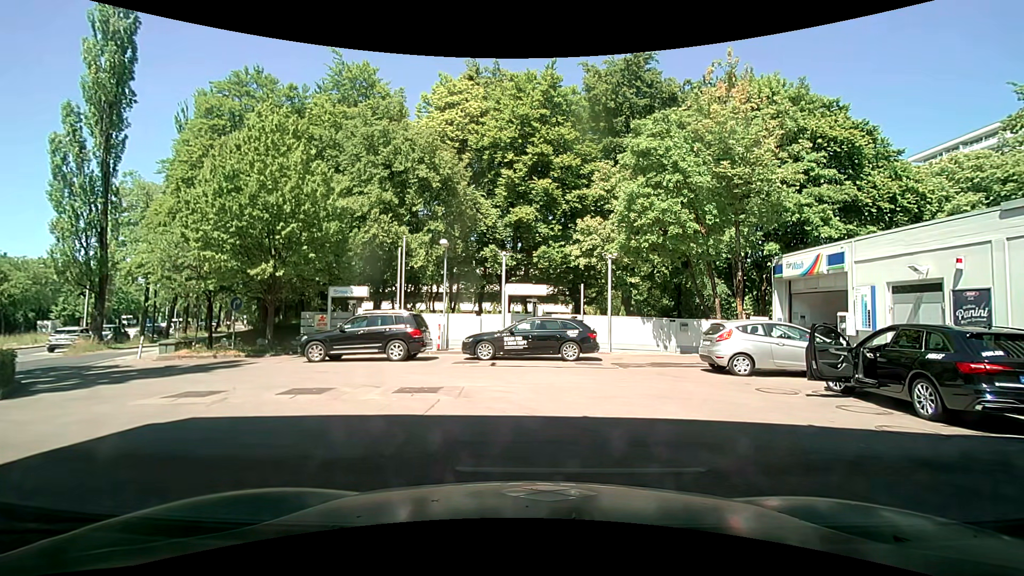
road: service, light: Day
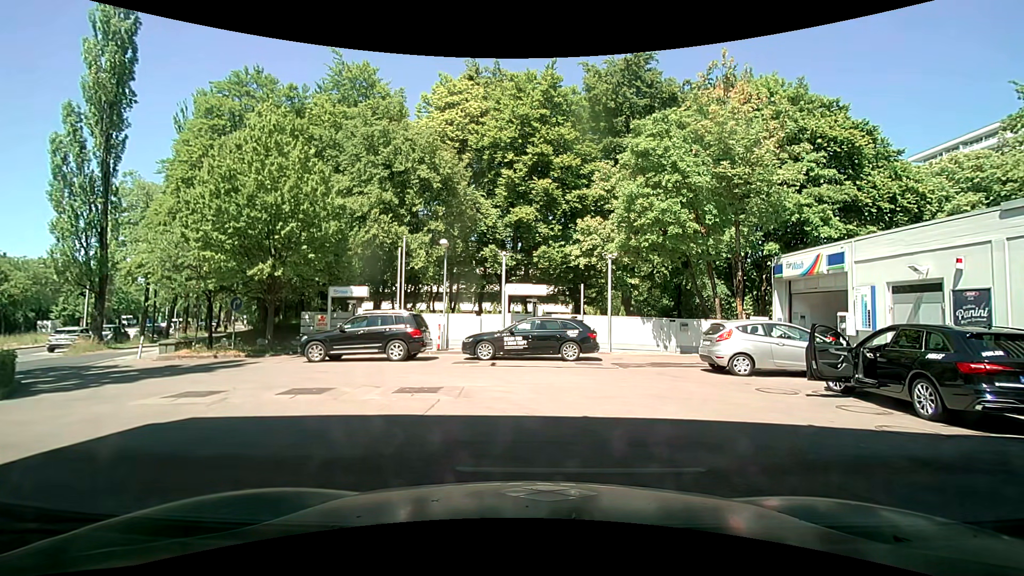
(0.0, 0.0) m; 0°
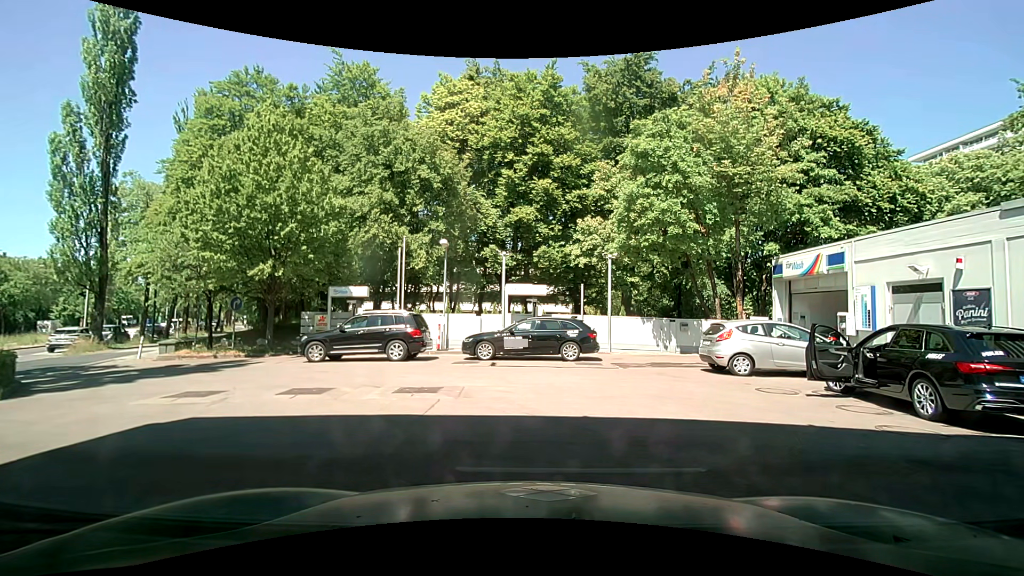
(0.0, 0.0) m; 0°
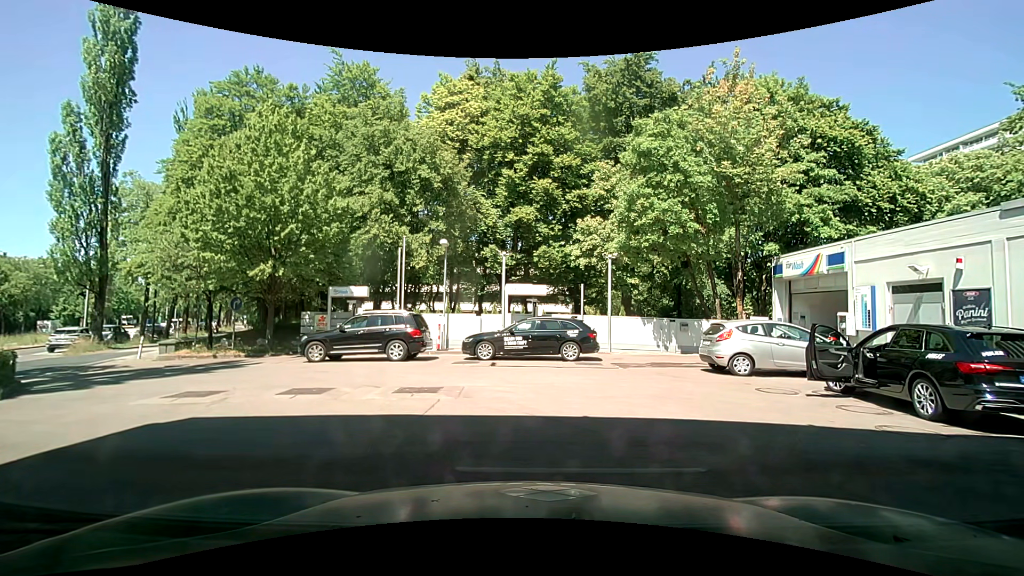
(0.0, 0.0) m; 0°
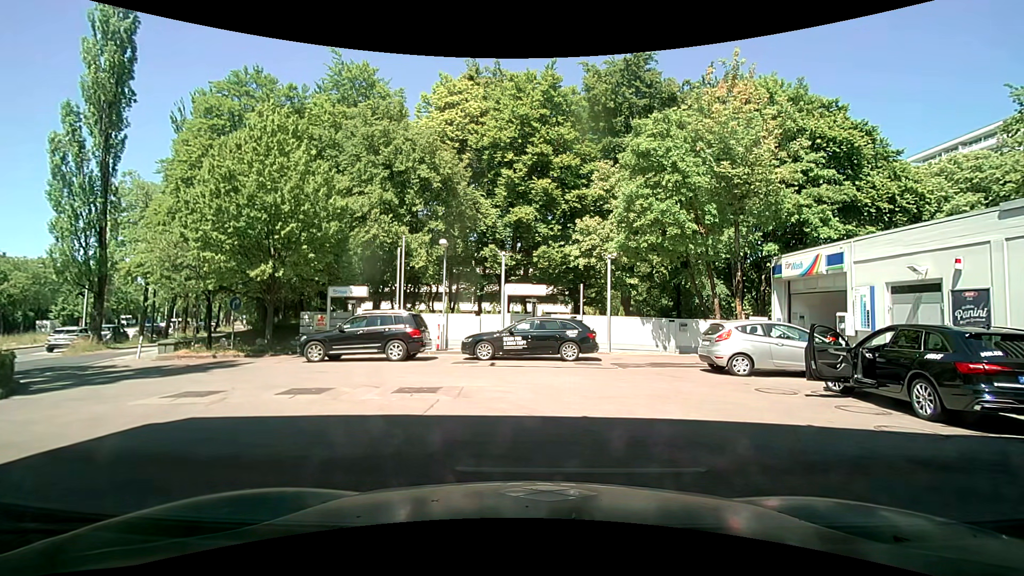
(0.0, 0.0) m; 0°
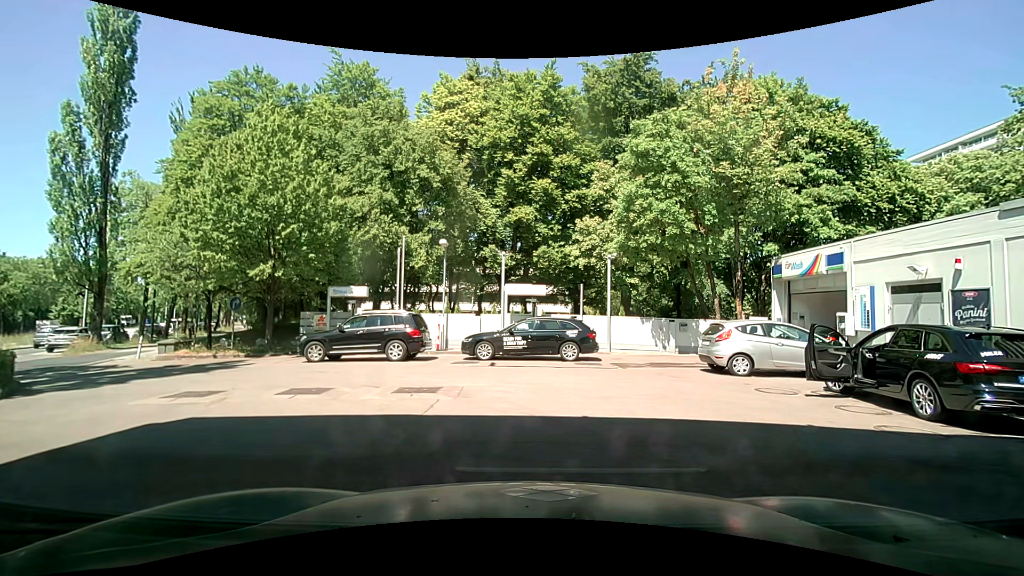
(0.0, 0.0) m; 0°
